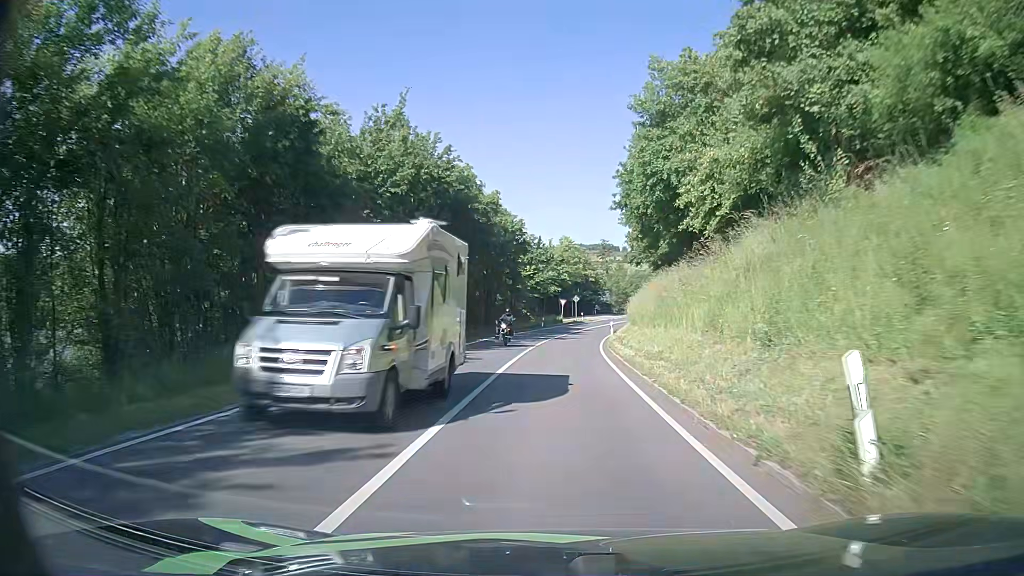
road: secondary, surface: asphalt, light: Day
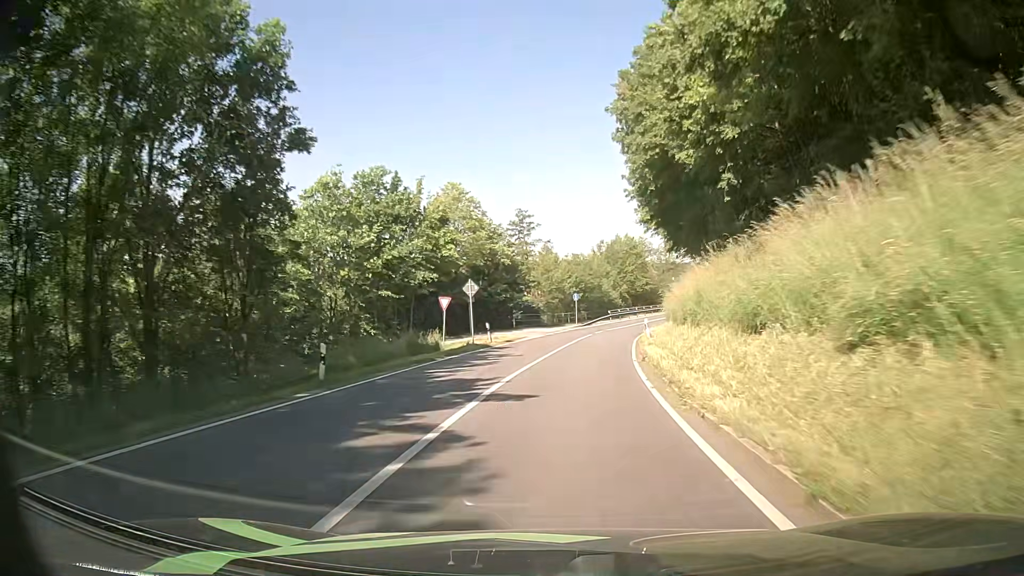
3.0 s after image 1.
(+2.3, +46.8) m; +7°
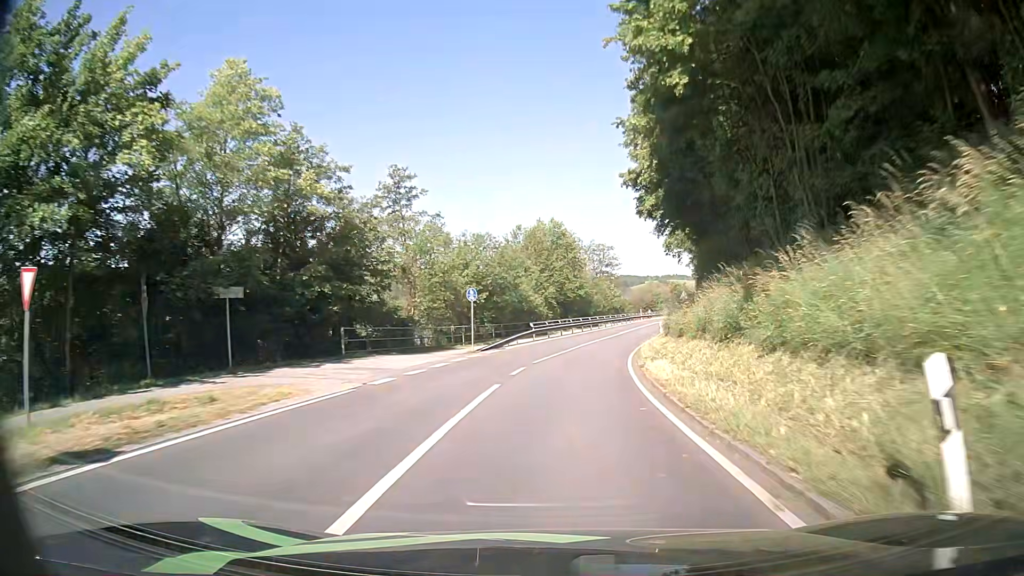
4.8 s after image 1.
(+1.8, +28.2) m; +7°
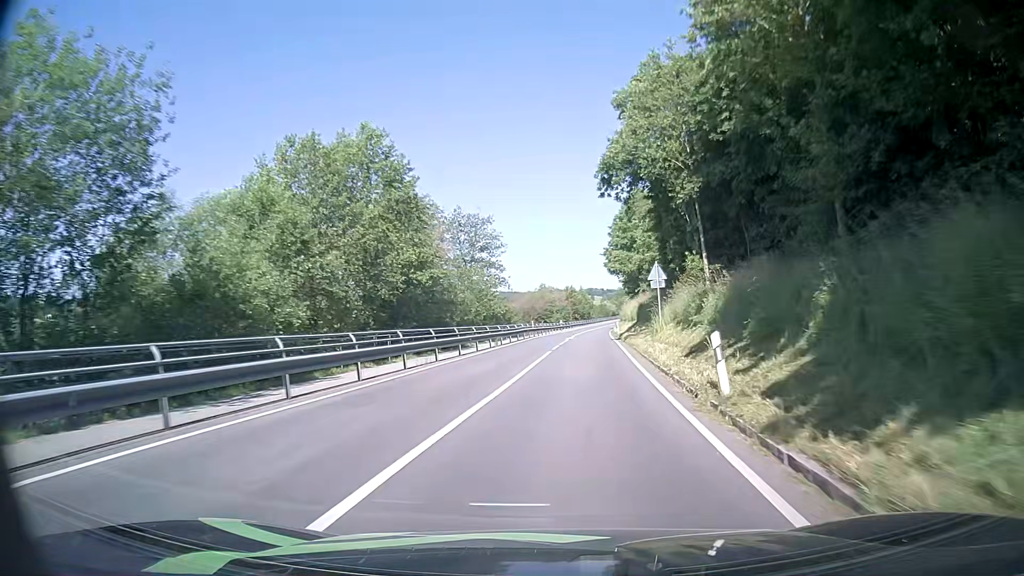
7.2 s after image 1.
(+3.6, +38.5) m; +10°
